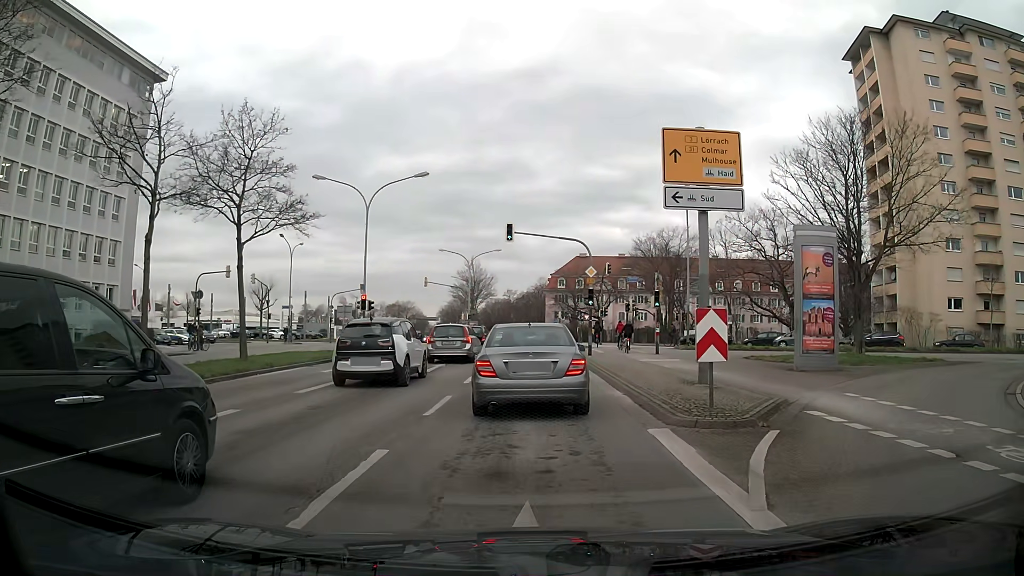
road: primary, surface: asphalt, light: Day
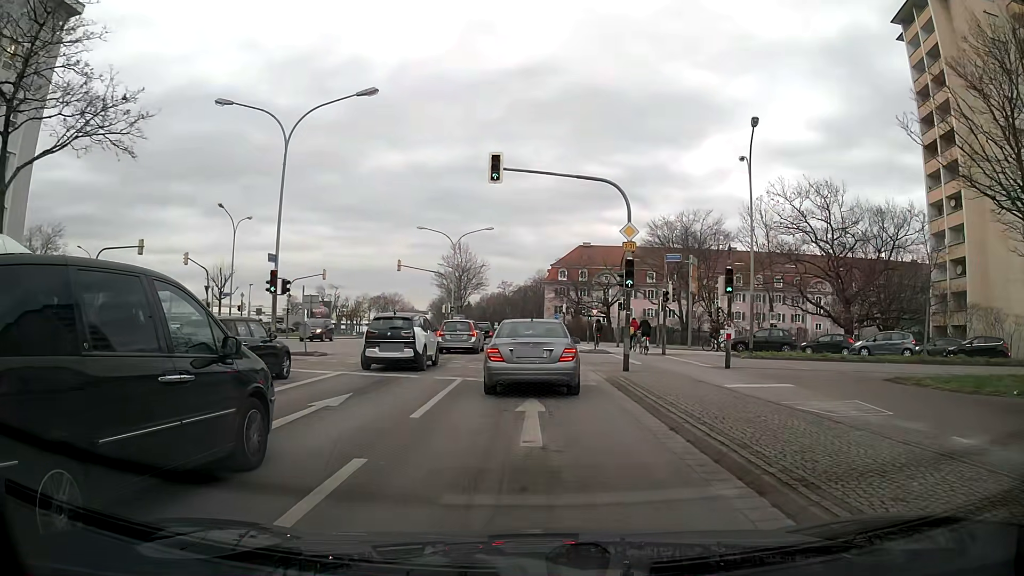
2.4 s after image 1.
(0.0, +13.4) m; 0°
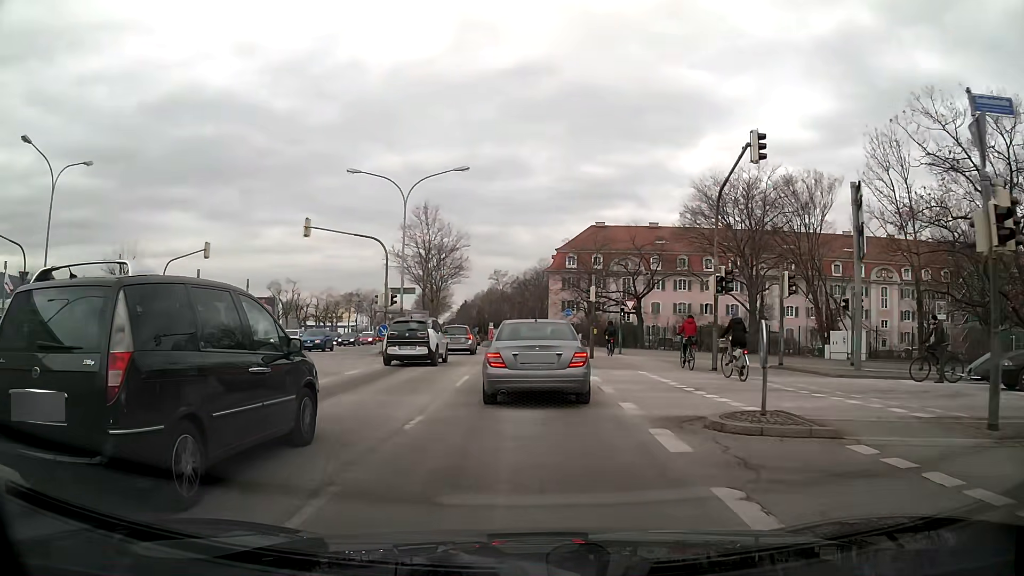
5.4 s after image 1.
(+0.2, +23.4) m; +1°
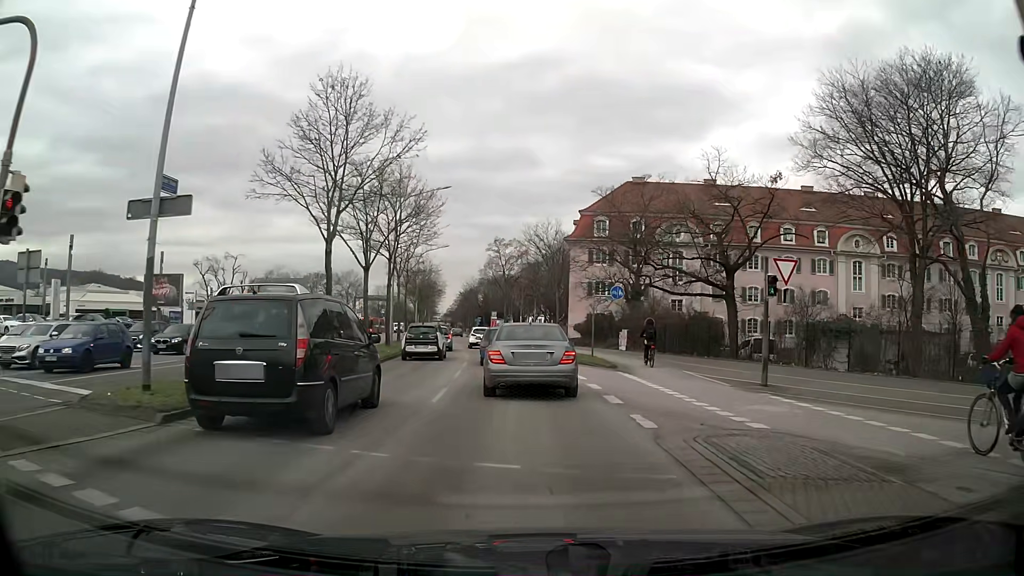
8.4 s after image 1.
(-0.5, +25.2) m; -1°
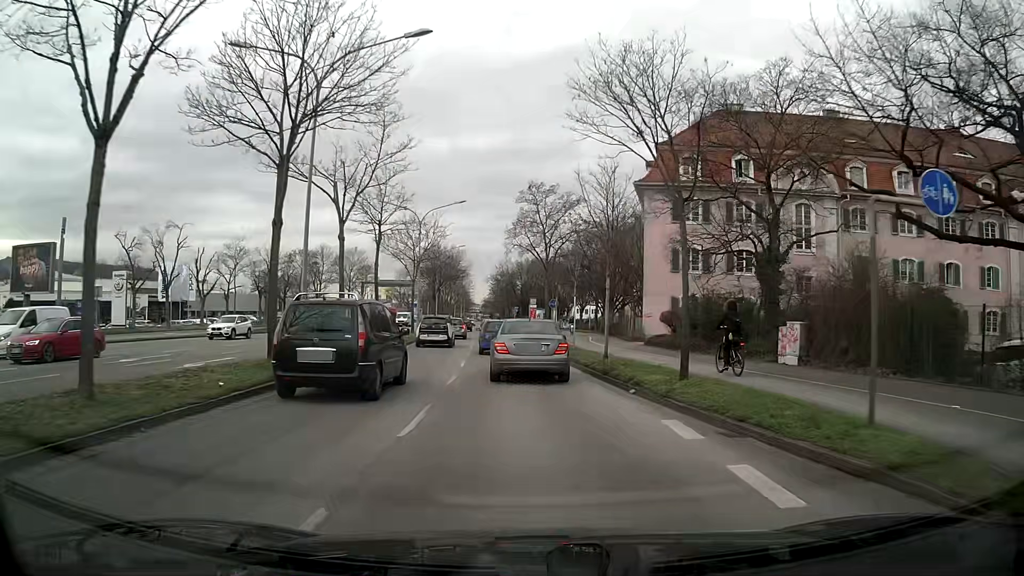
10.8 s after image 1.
(-0.8, +22.2) m; -4°
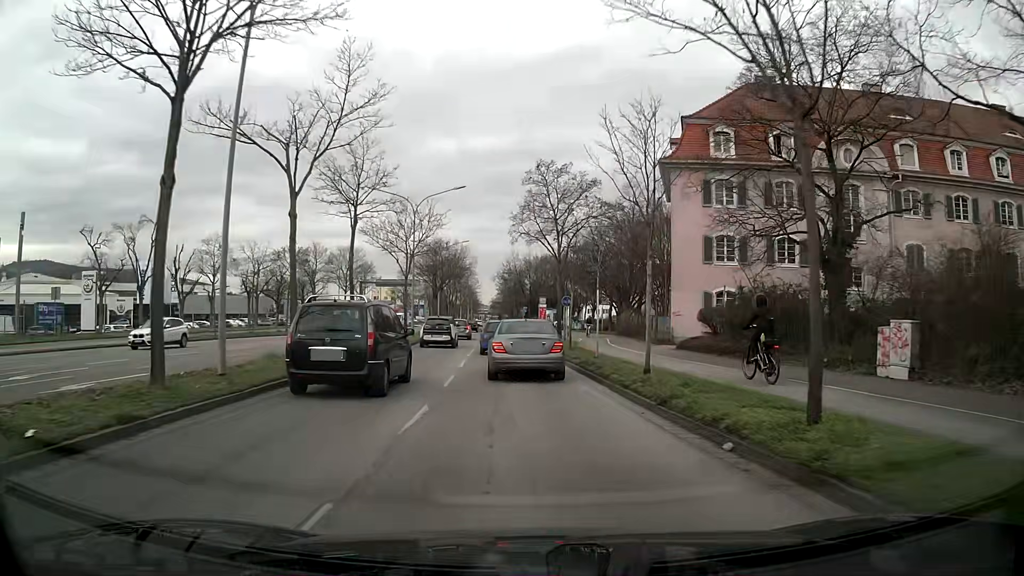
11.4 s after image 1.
(0.0, +5.9) m; -1°
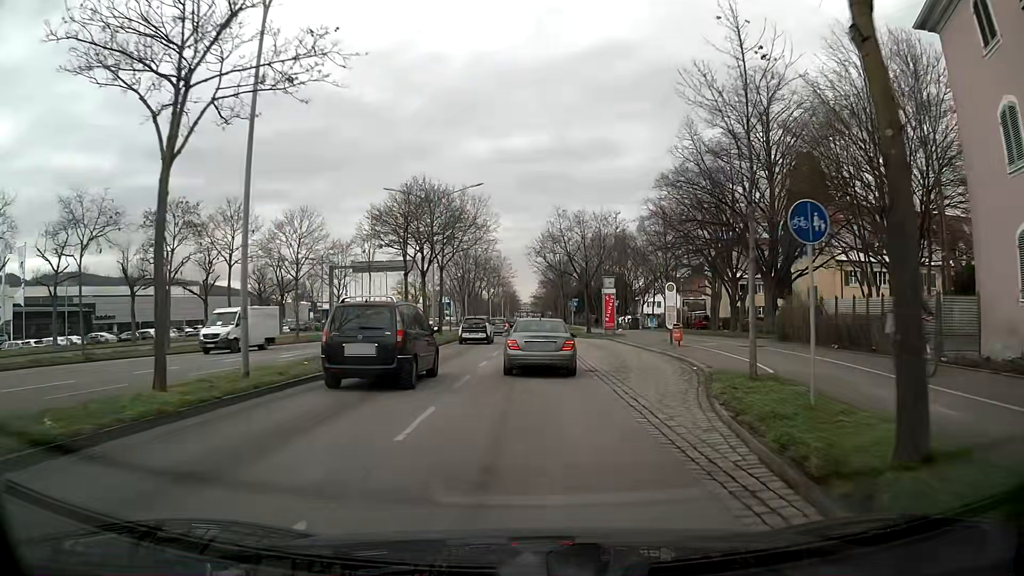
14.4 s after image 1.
(-0.8, +30.8) m; -3°
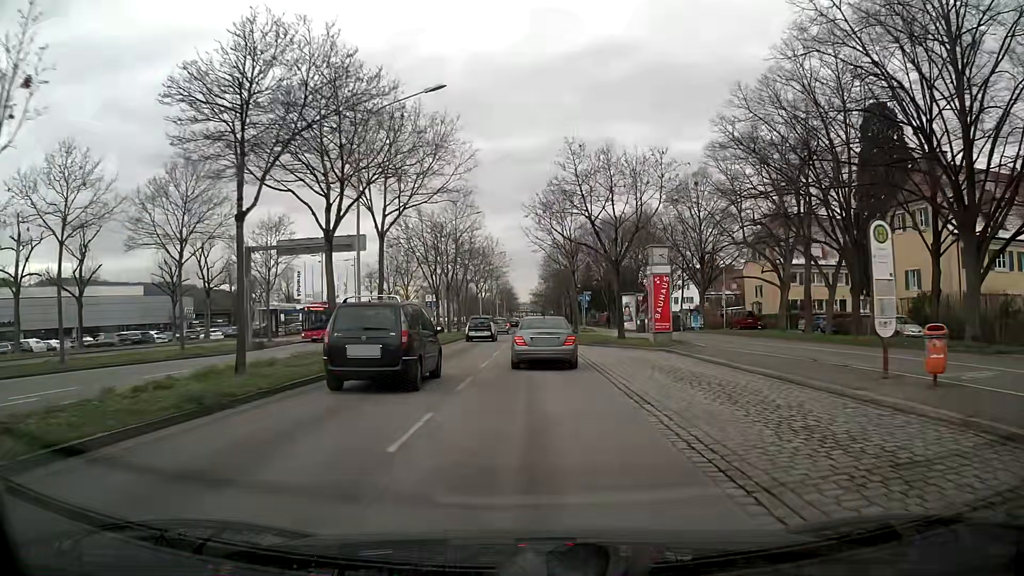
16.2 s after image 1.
(0.0, +18.8) m; +1°
(0, +10) (0, +20) (0, +30) (0, +40) (0, +50) (0, +60) (0, +70) (0, +80) (0, +90) (0, +100) m
